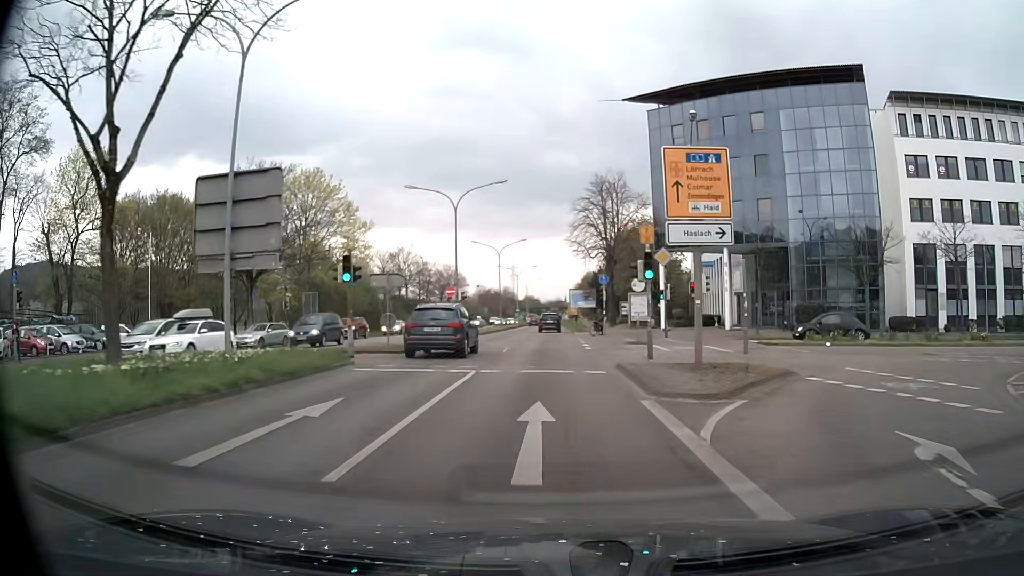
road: primary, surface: asphalt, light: Day
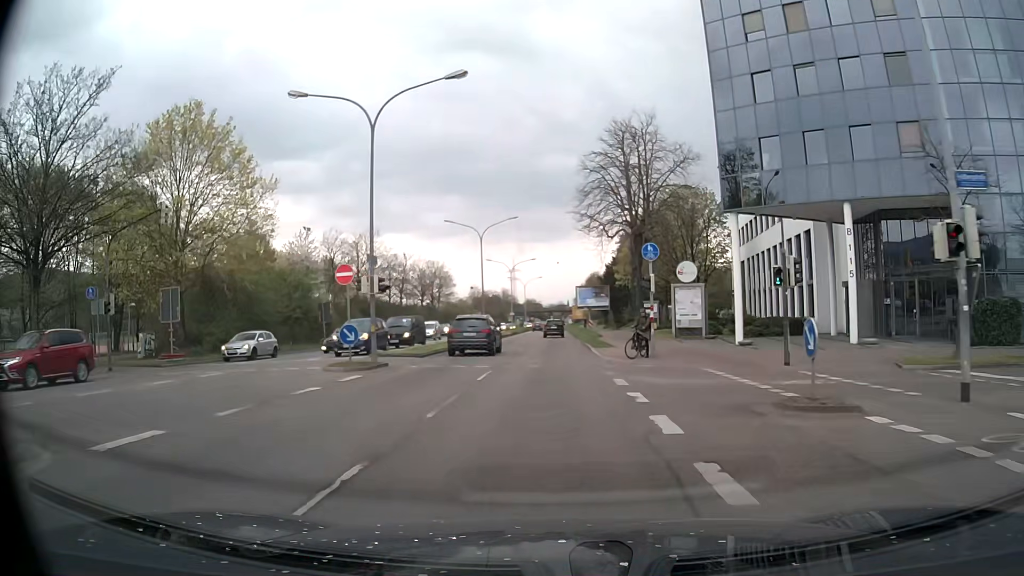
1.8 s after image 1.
(0.0, +20.7) m; 0°
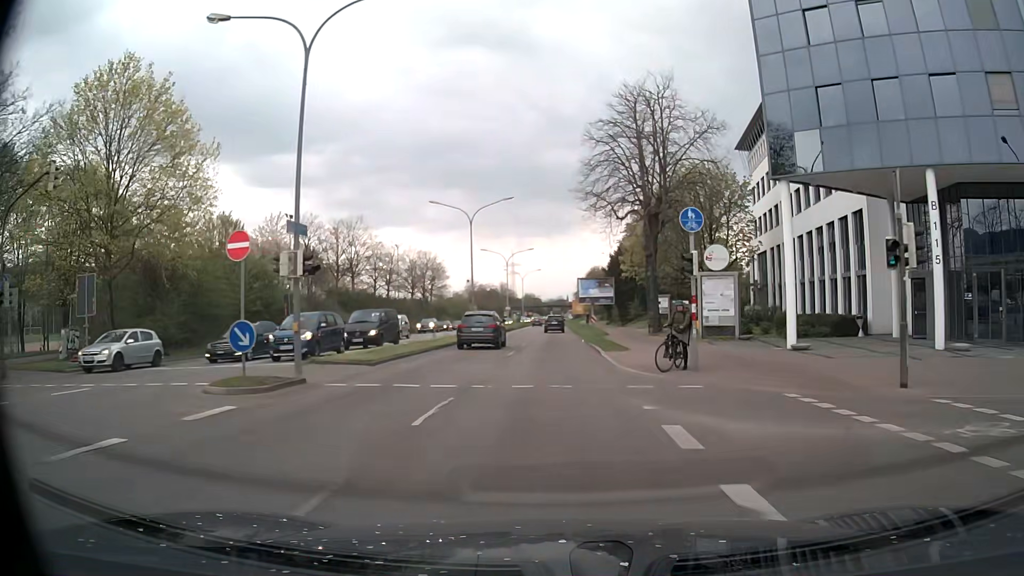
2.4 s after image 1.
(0.0, +7.0) m; 0°
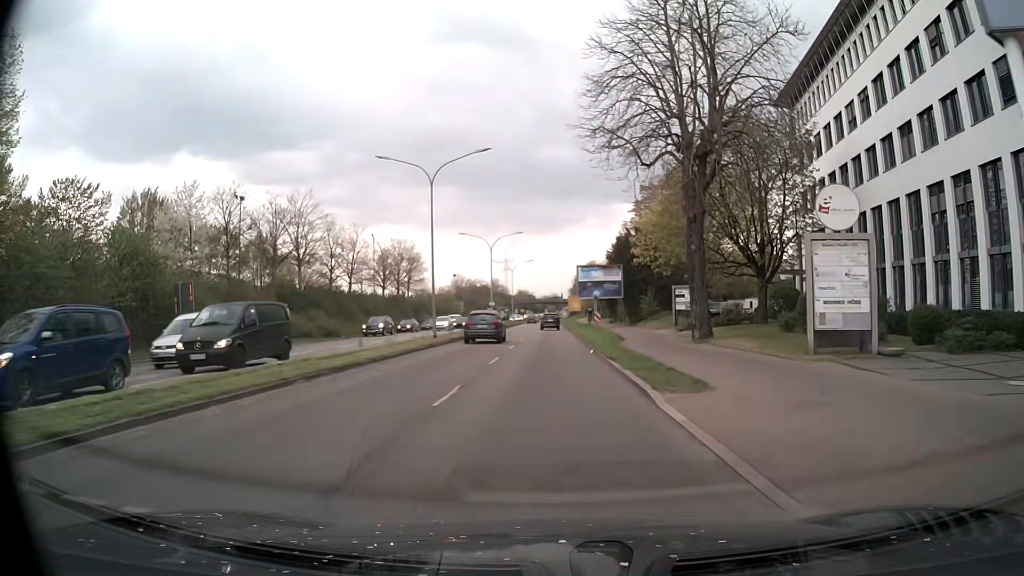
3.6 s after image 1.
(+0.2, +14.2) m; +1°
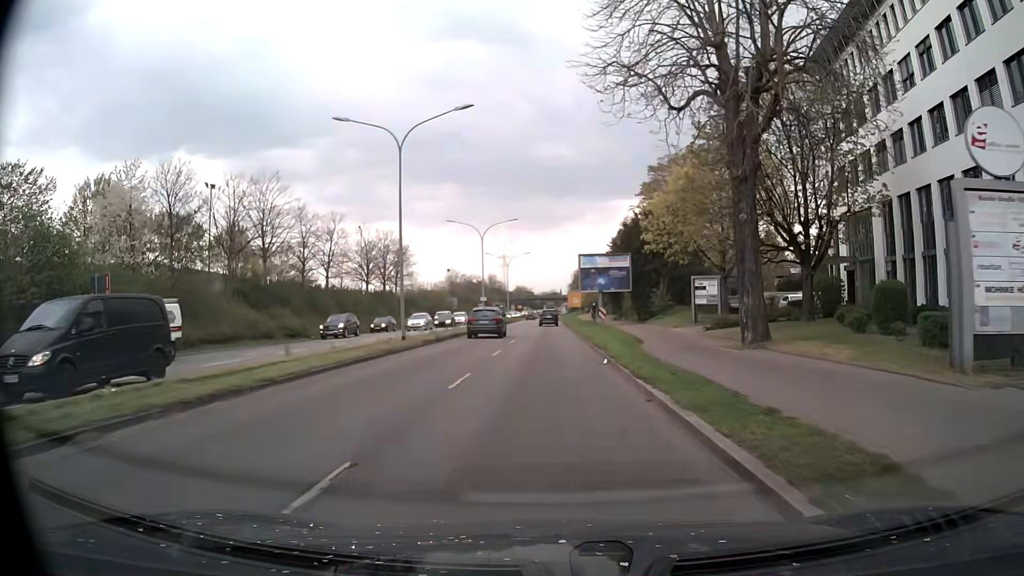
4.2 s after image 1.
(0.0, +7.2) m; 0°
